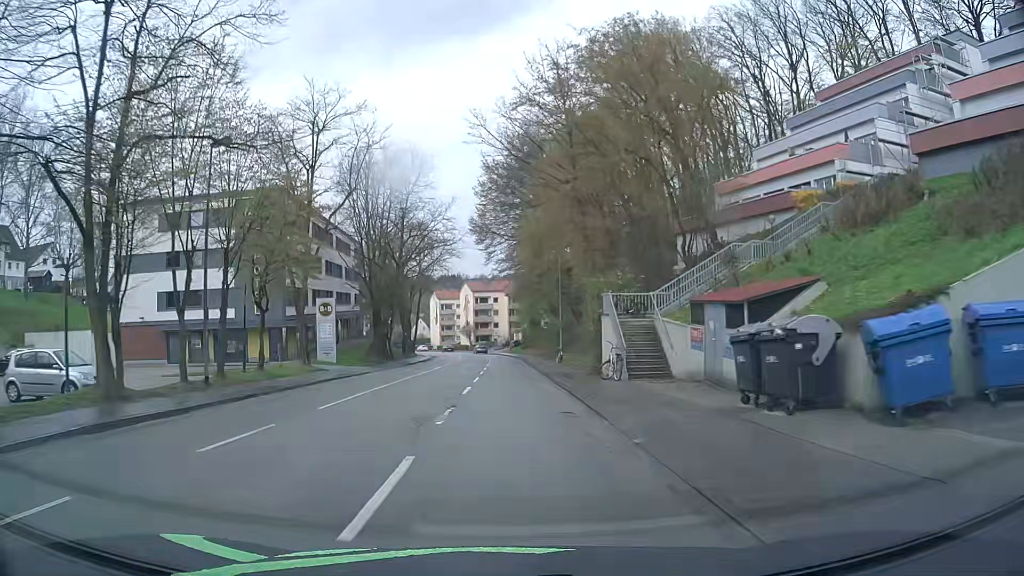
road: tertiary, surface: asphalt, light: Day
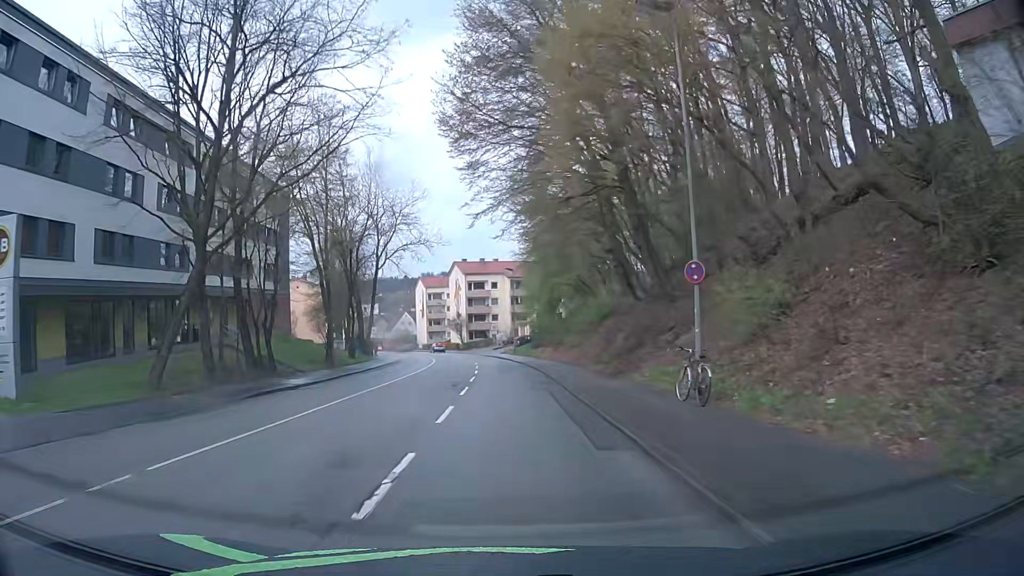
(+0.1, +31.4) m; 0°
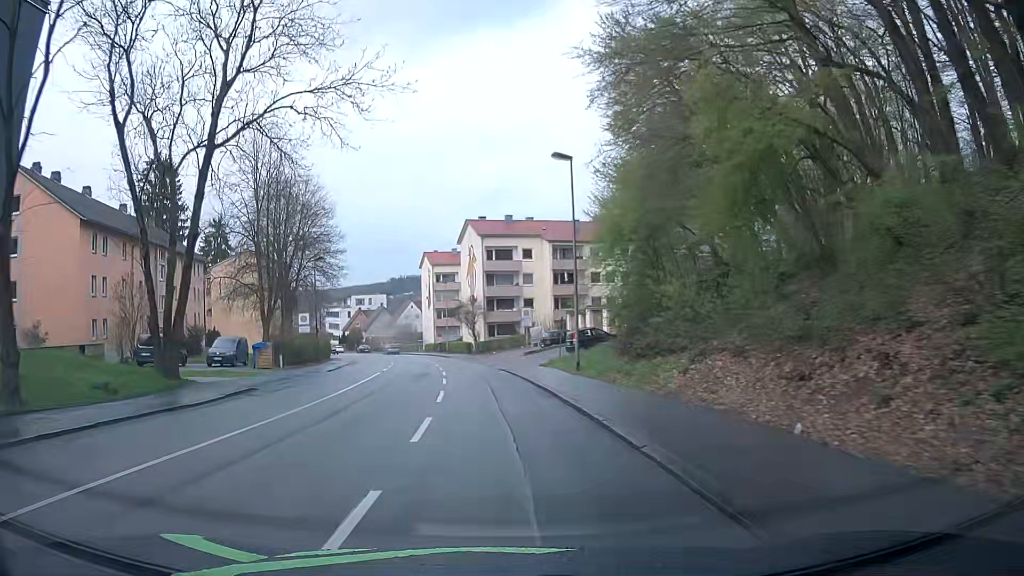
(-0.4, +39.2) m; -2°
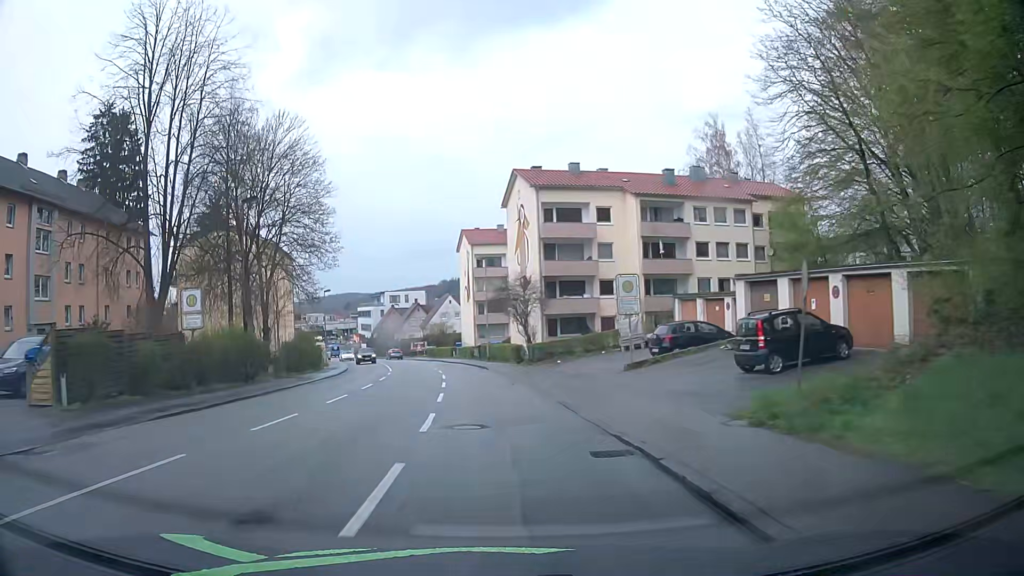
(-1.0, +23.5) m; -4°
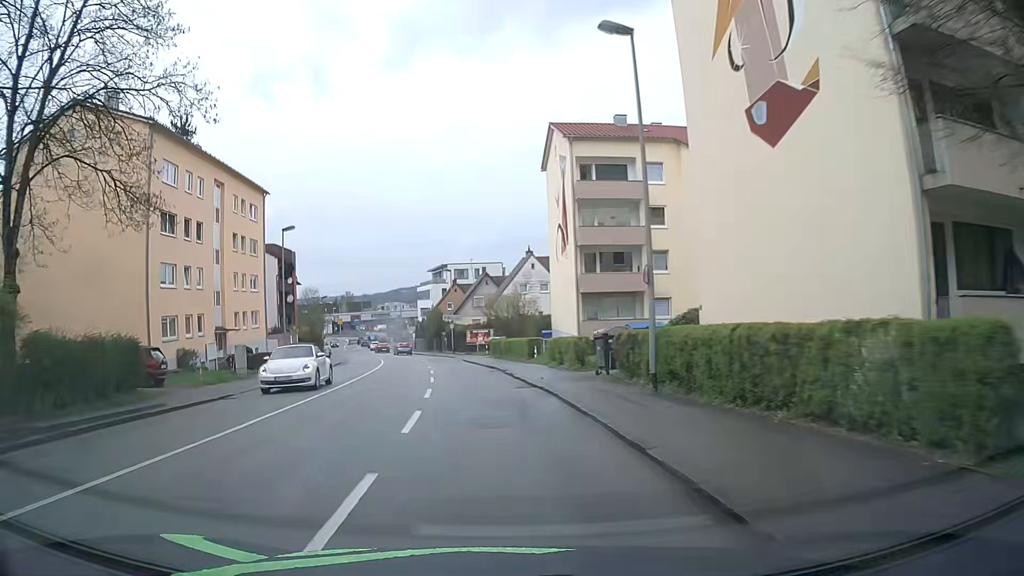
(-2.6, +38.2) m; -7°
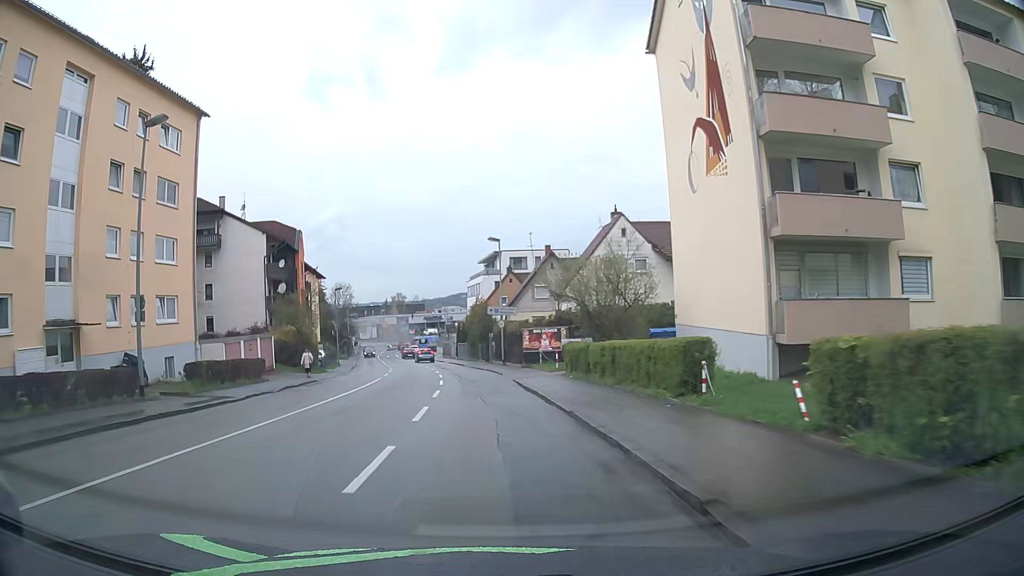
(-1.2, +21.8) m; -6°
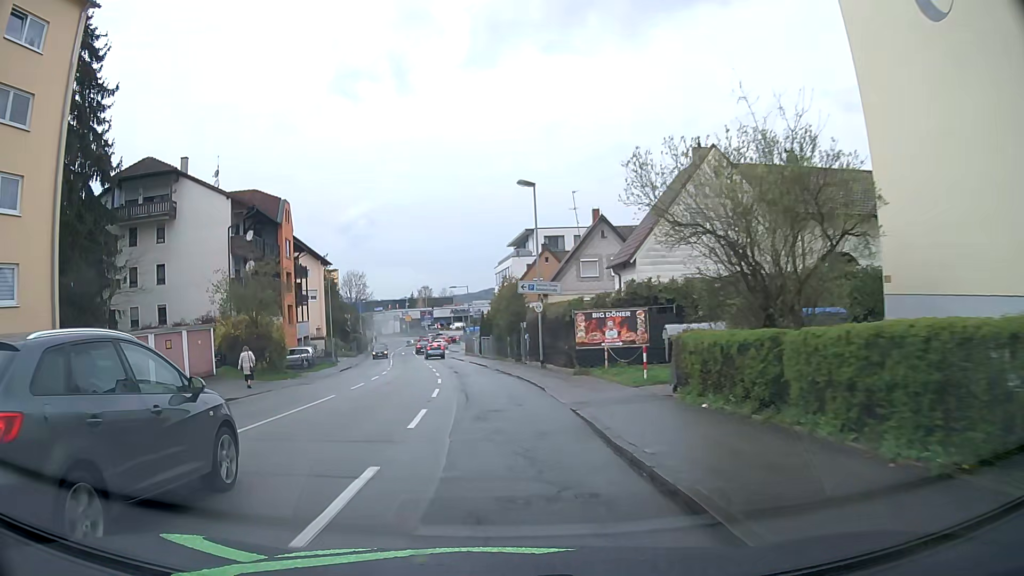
(-0.2, +14.0) m; -2°
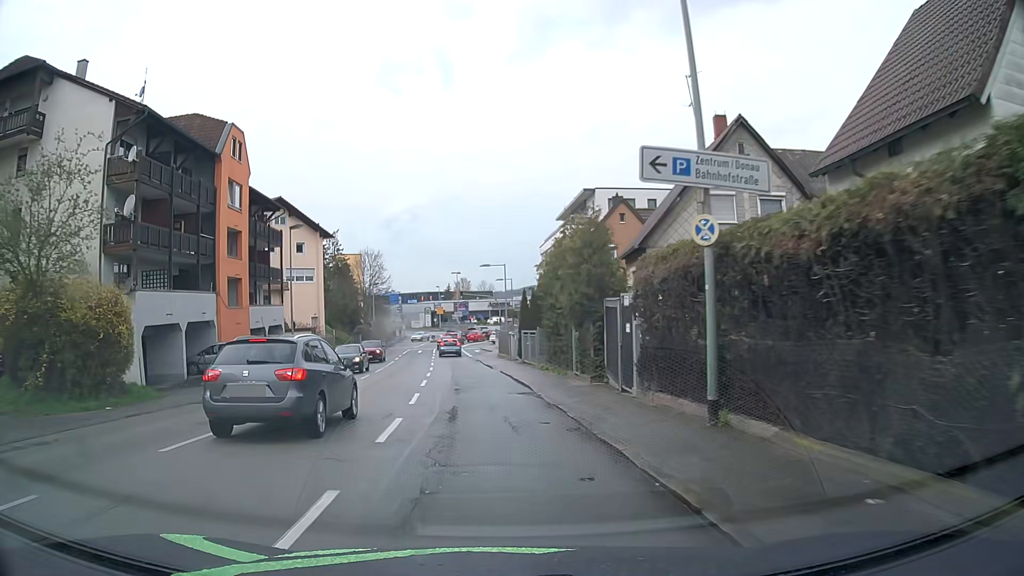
(-0.6, +20.0) m; -4°
